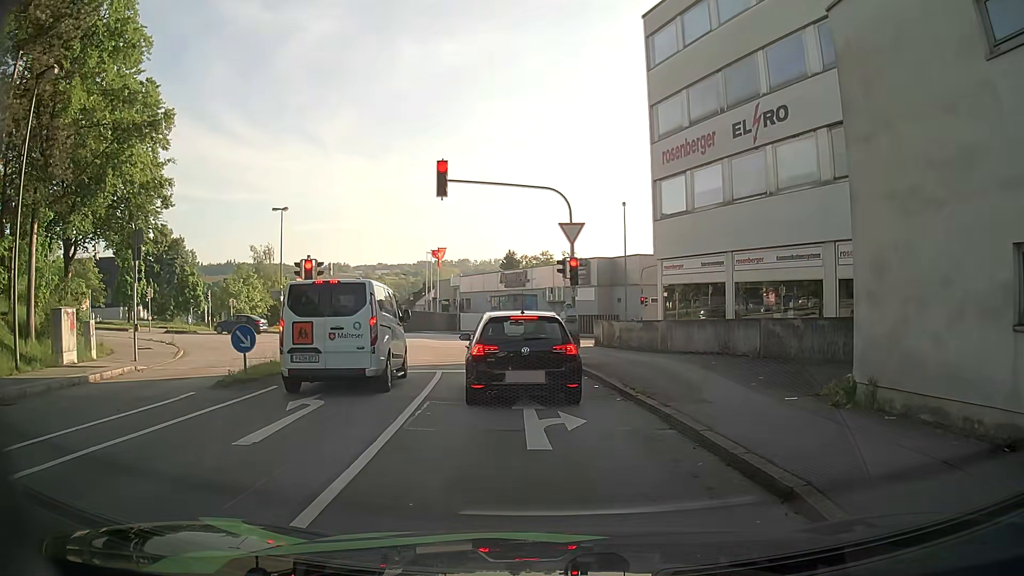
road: tertiary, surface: asphalt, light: Day
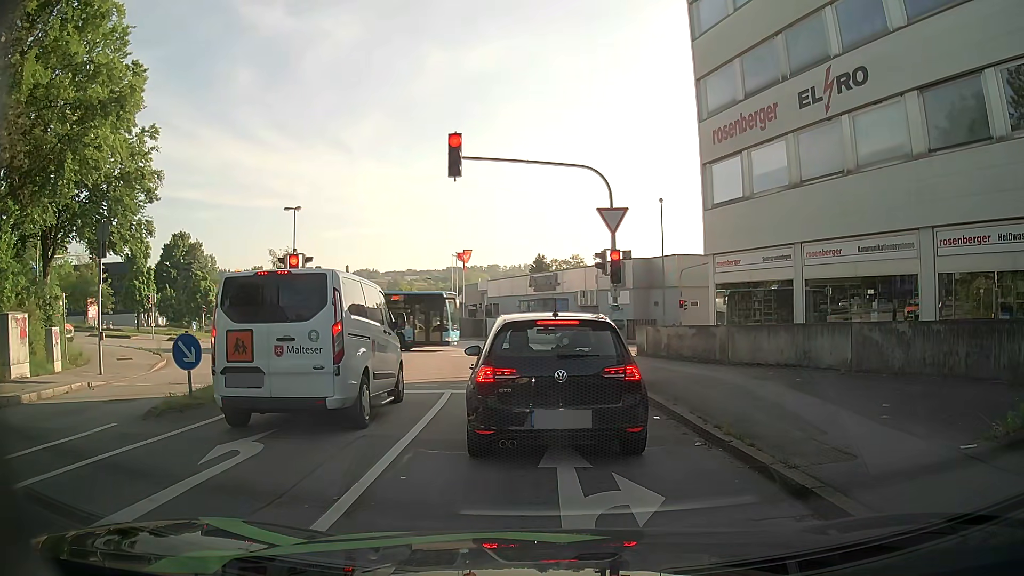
(-0.1, +3.5) m; -3°
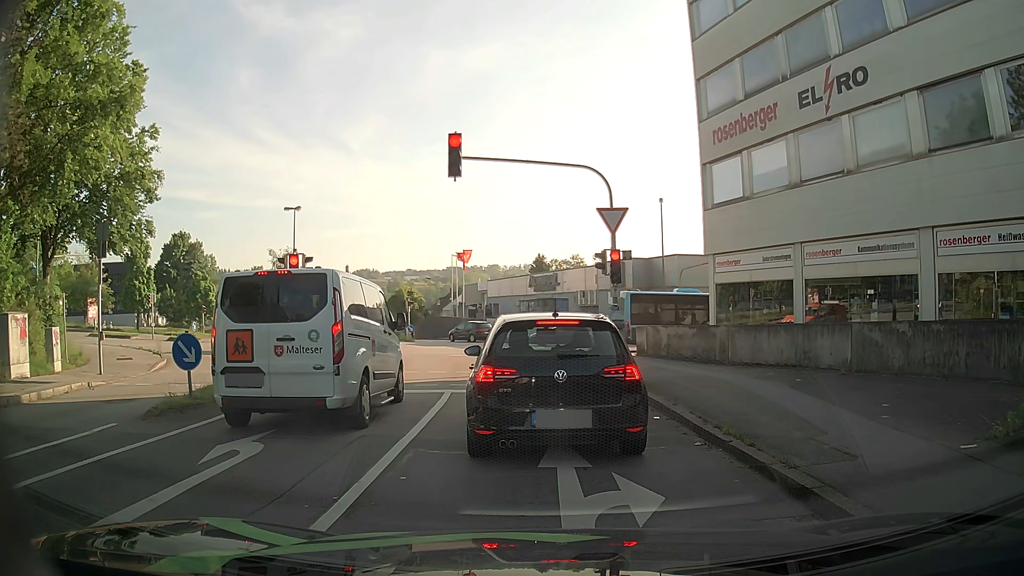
(0.0, 0.0) m; 0°
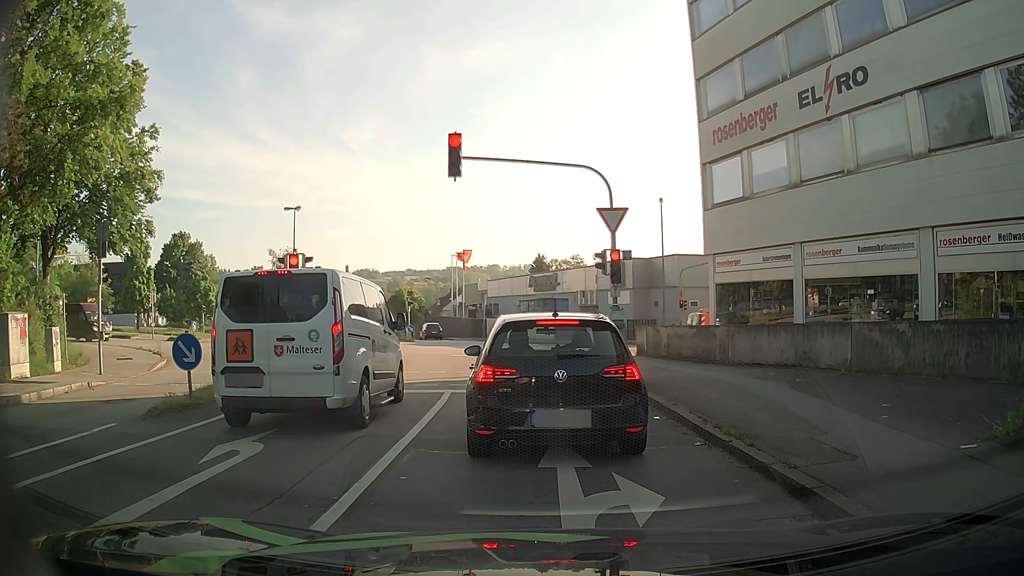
(0.0, 0.0) m; 0°
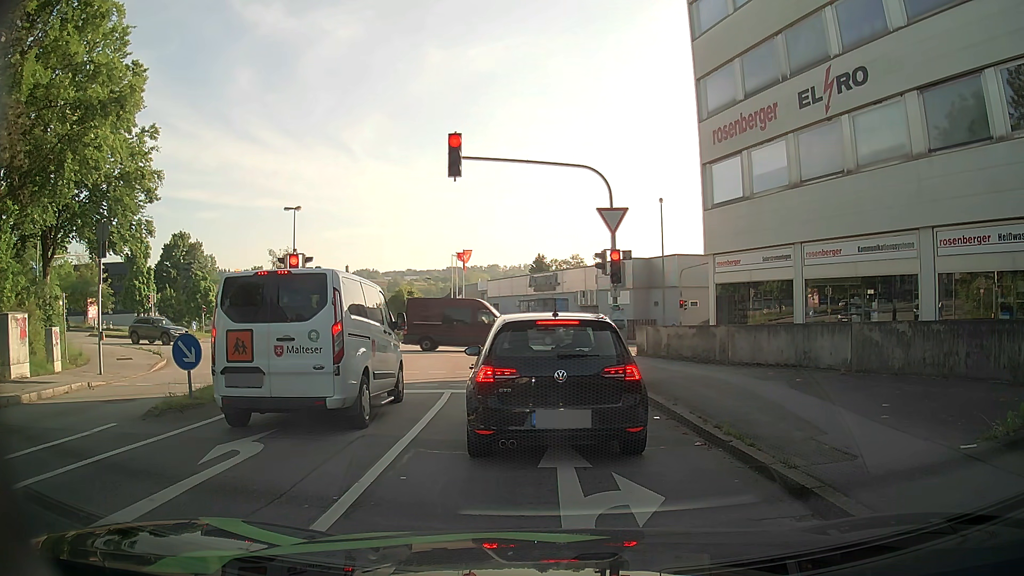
(0.0, 0.0) m; 0°
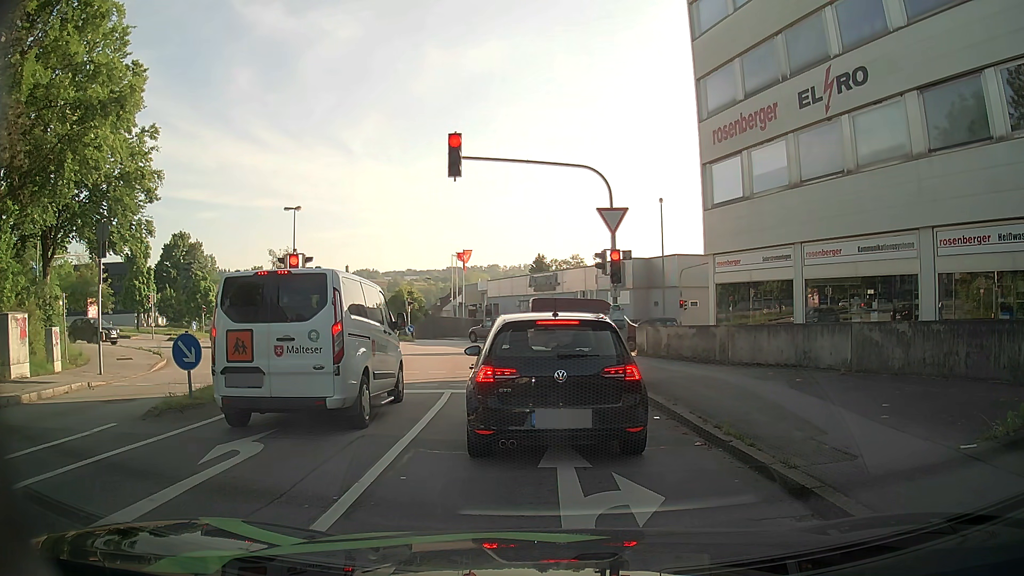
(0.0, 0.0) m; 0°
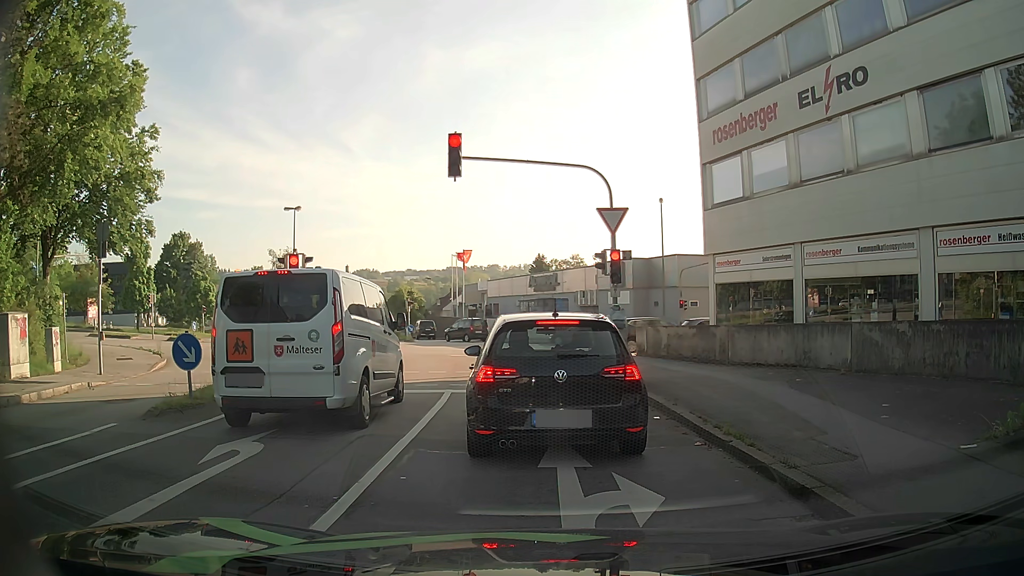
(0.0, 0.0) m; 0°
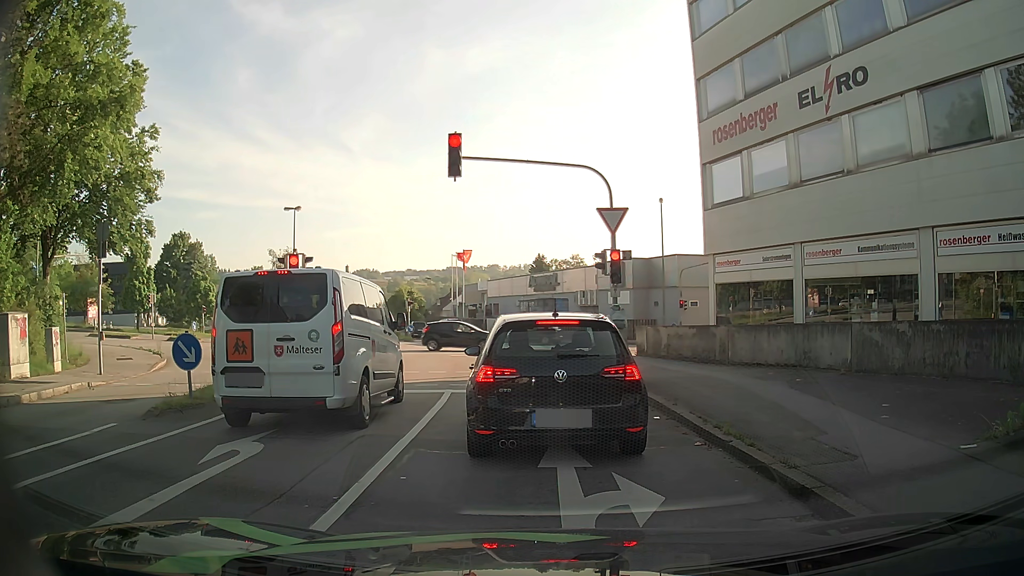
(0.0, 0.0) m; 0°
